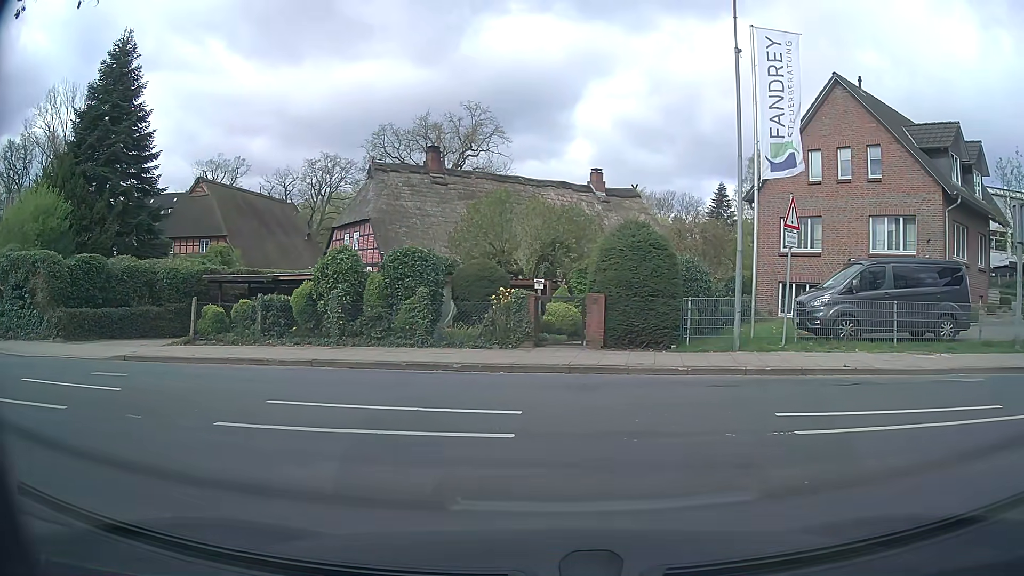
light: Day
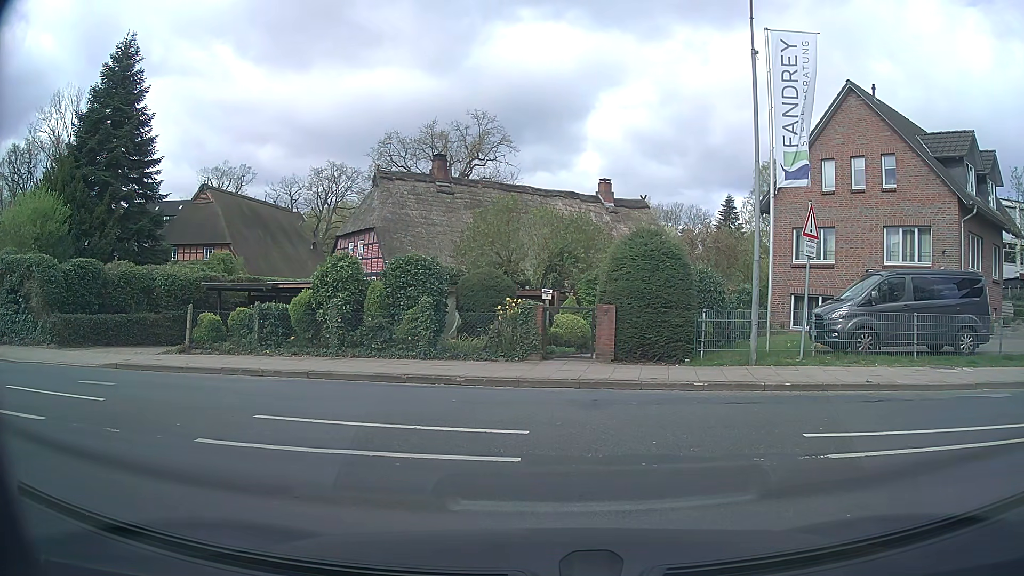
(0.0, +0.7) m; 0°
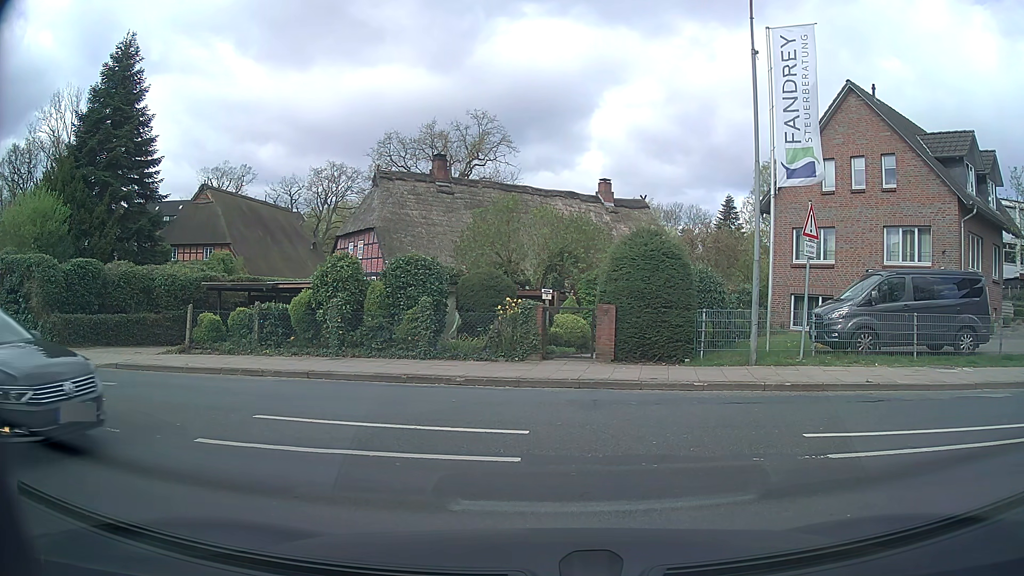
(0.0, 0.0) m; 0°
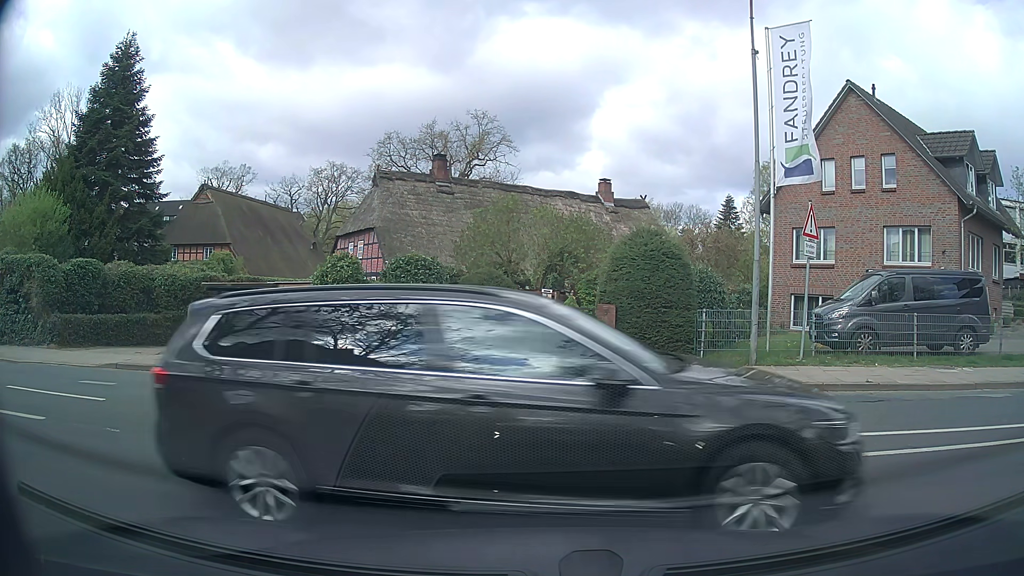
(0.0, 0.0) m; 0°
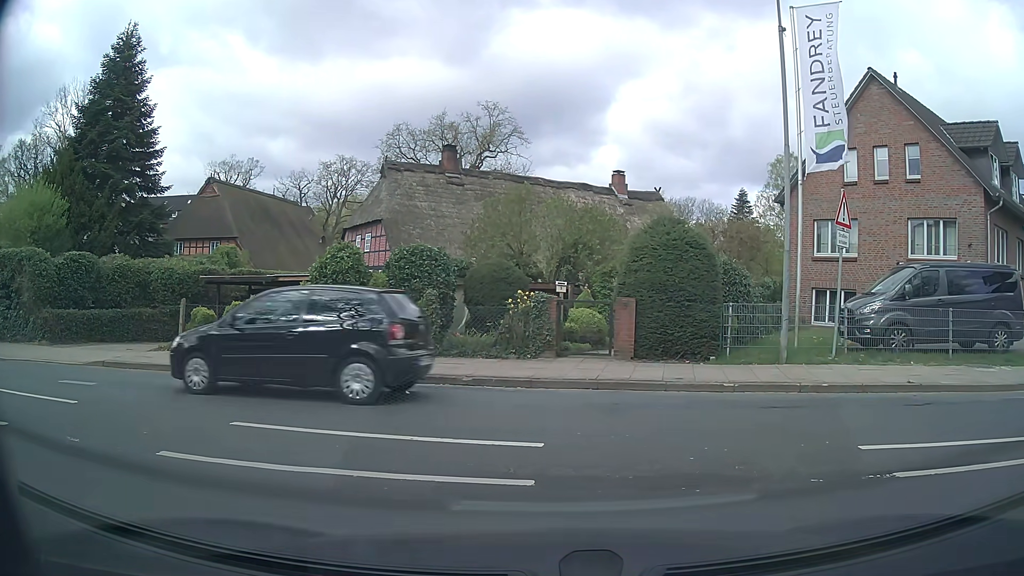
(0.0, +1.0) m; 0°
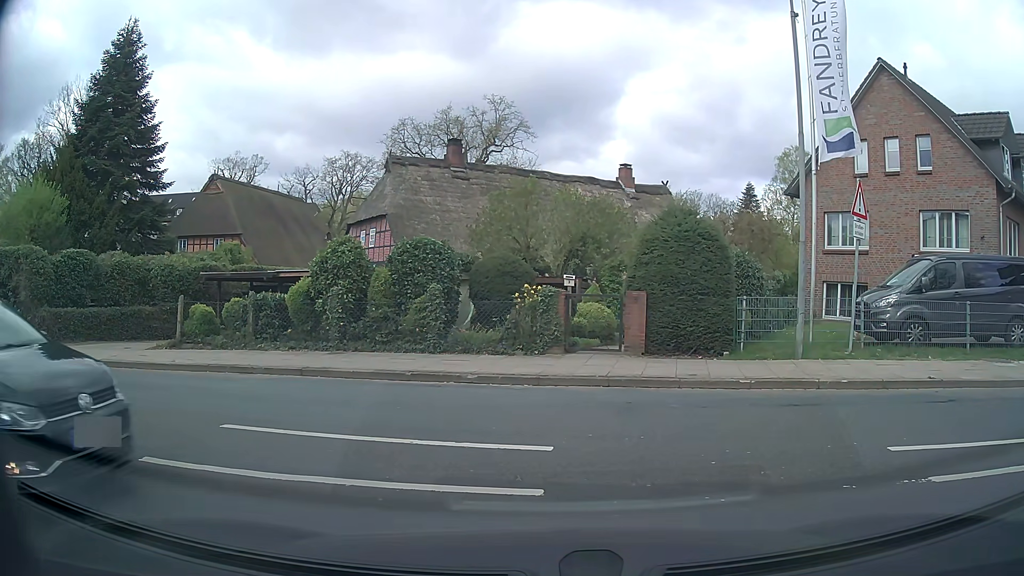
(0.0, +0.5) m; 0°
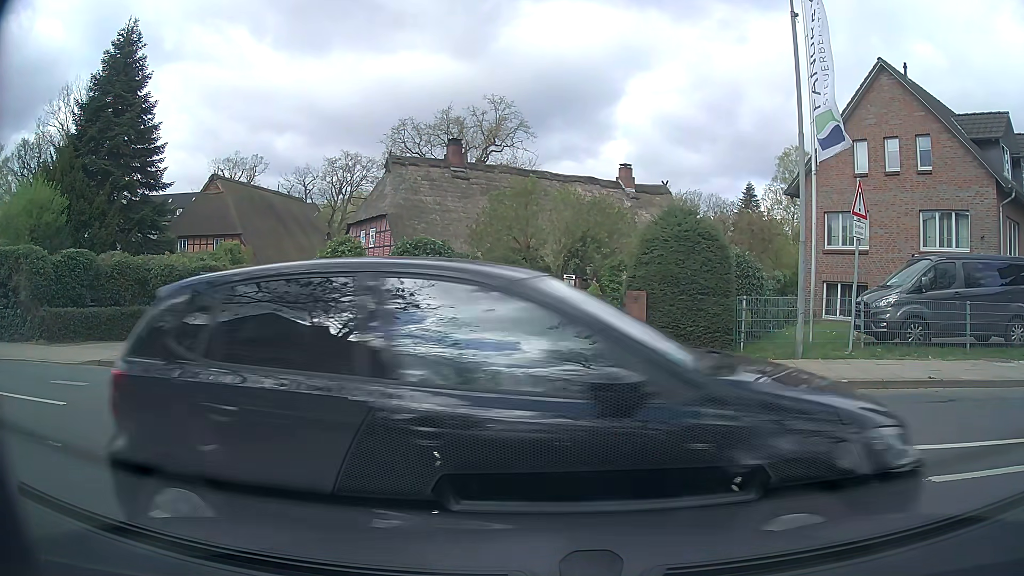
(0.0, 0.0) m; 0°
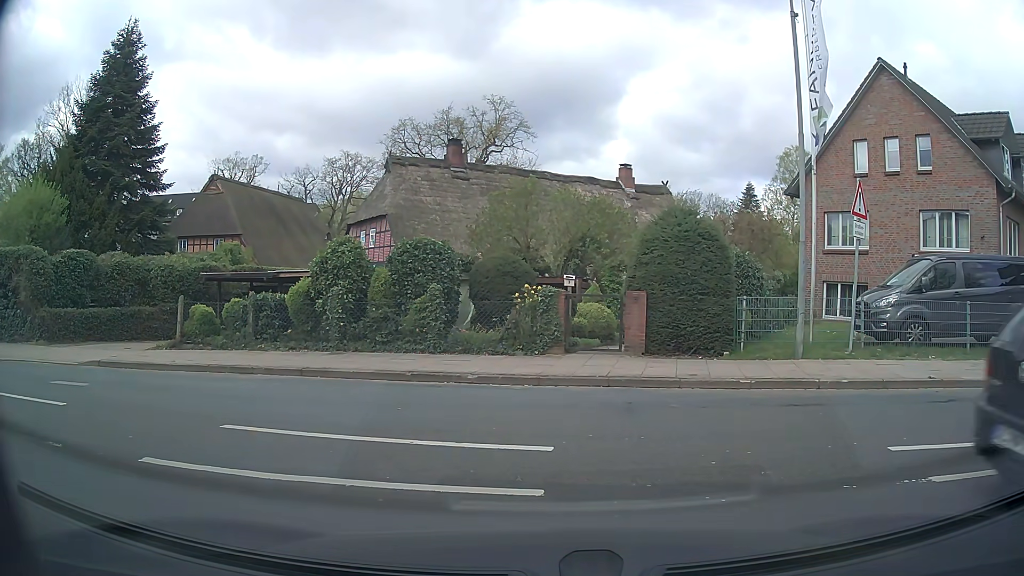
(0.0, 0.0) m; 0°
